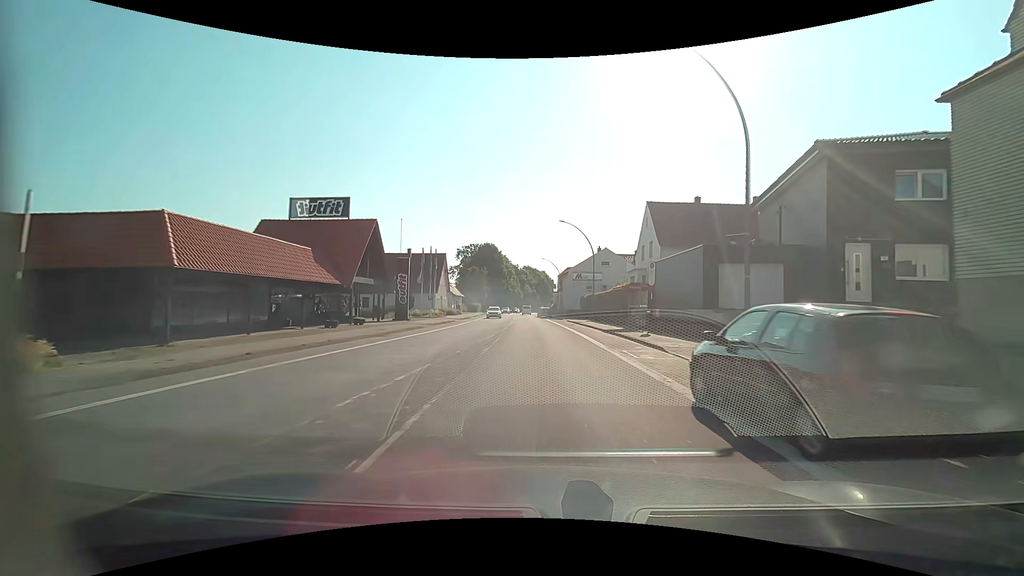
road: primary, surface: asphalt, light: Day
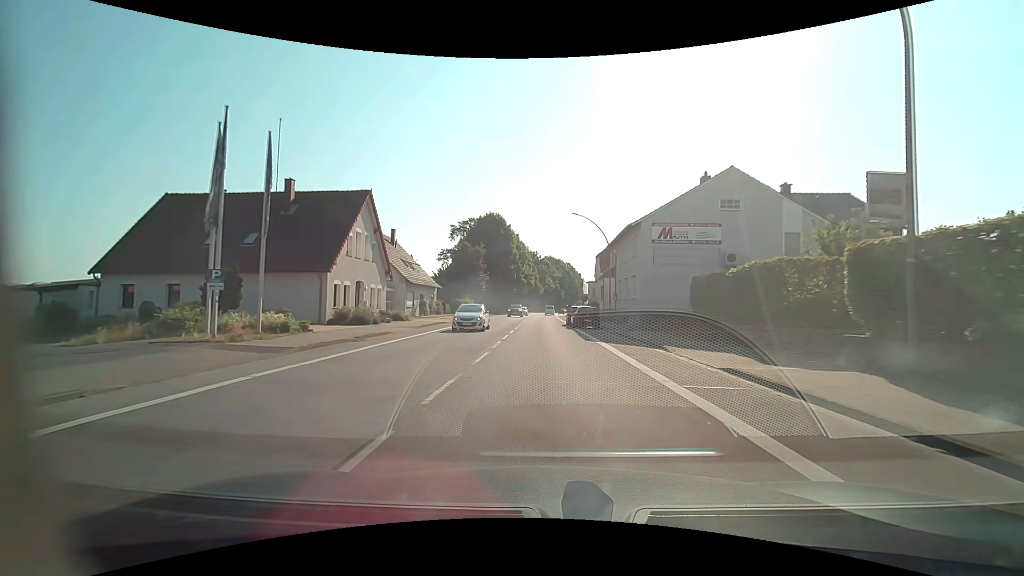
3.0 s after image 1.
(-1.0, +40.6) m; -2°
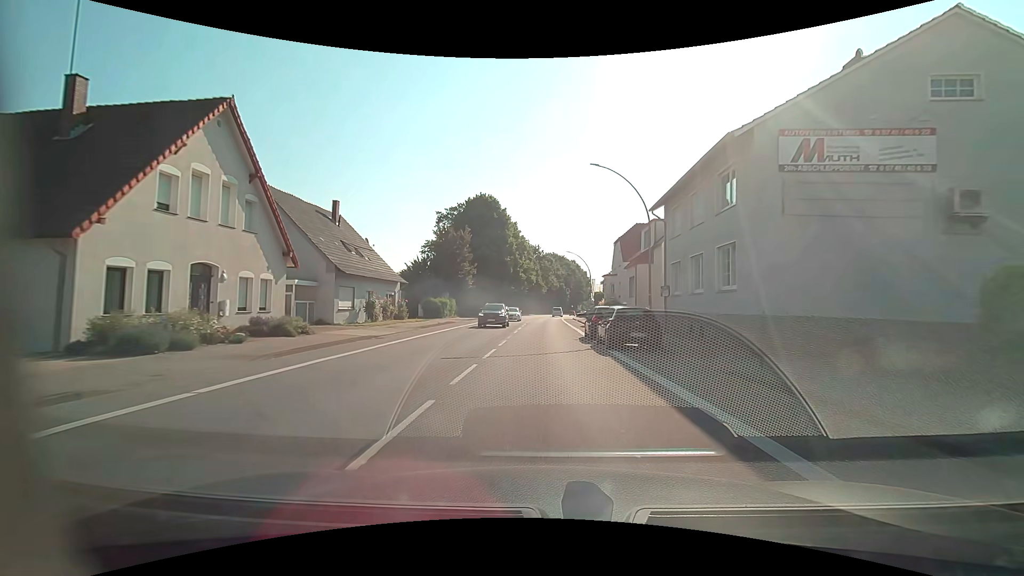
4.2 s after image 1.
(-0.2, +16.2) m; -1°
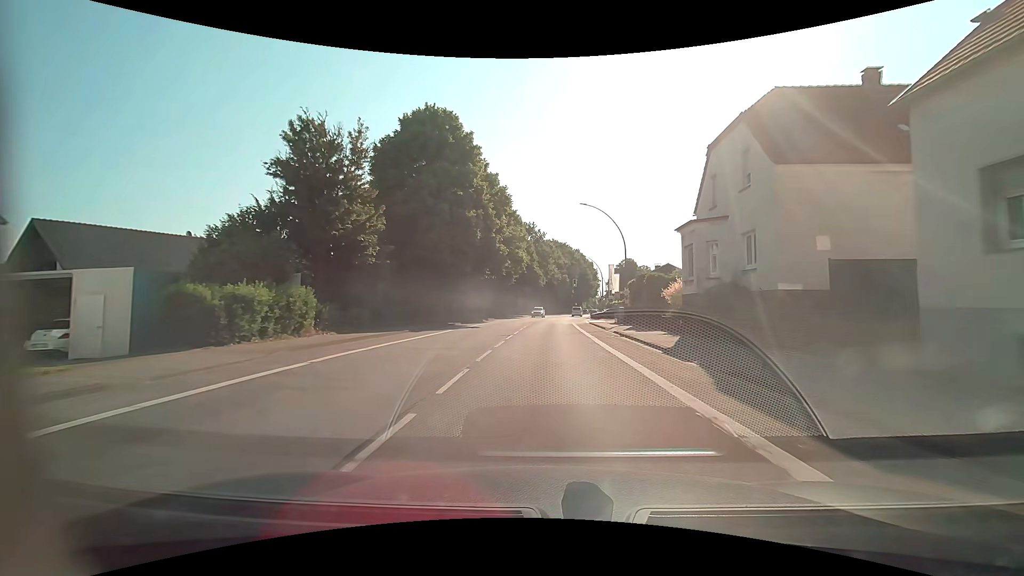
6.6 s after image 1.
(+0.1, +32.5) m; 0°
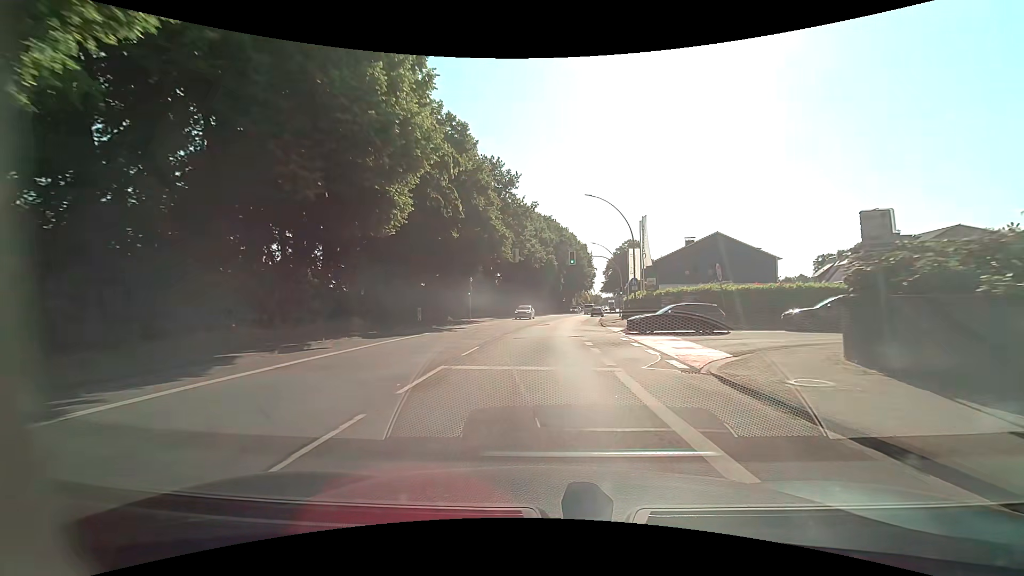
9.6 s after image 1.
(+0.8, +40.6) m; +2°
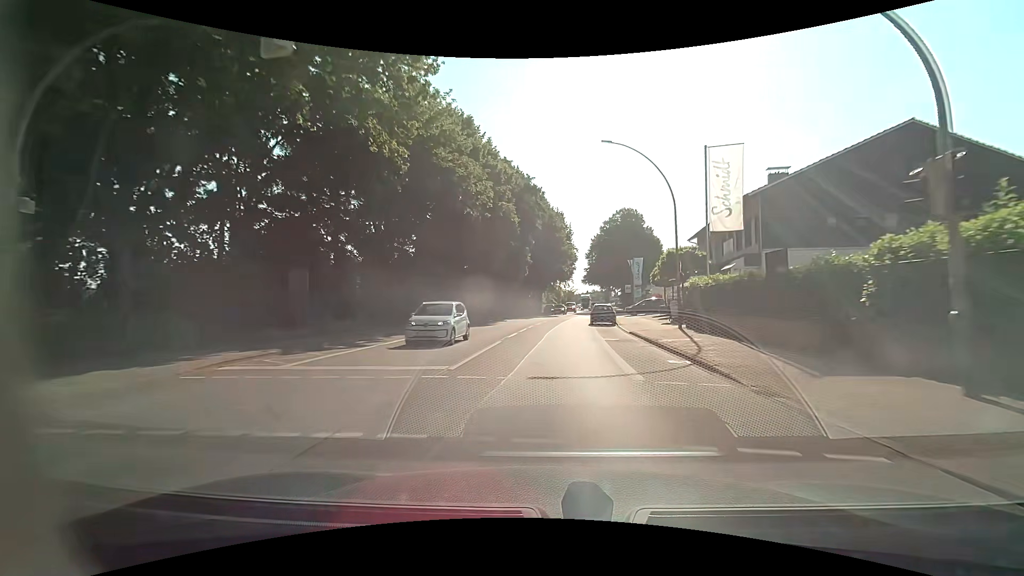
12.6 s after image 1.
(+0.9, +40.6) m; +4°
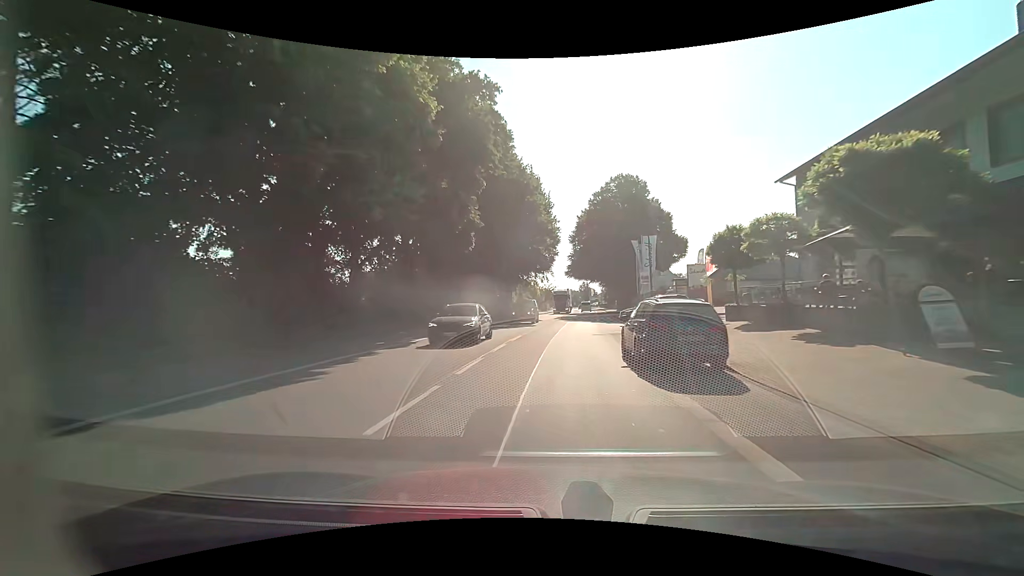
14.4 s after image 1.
(+0.5, +24.3) m; +2°
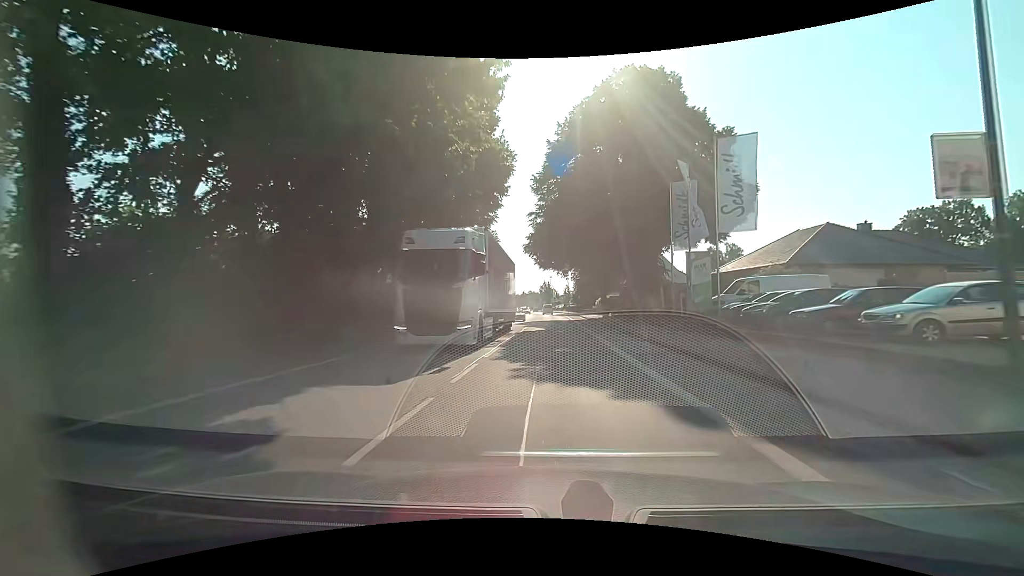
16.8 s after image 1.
(+1.3, +32.4) m; +5°
(0, +10) (0, +20) (0, +30) (0, +40) (0, +50) (+1, +60) (+1, +70) (0, +80) (0, +90) (0, +100) m
